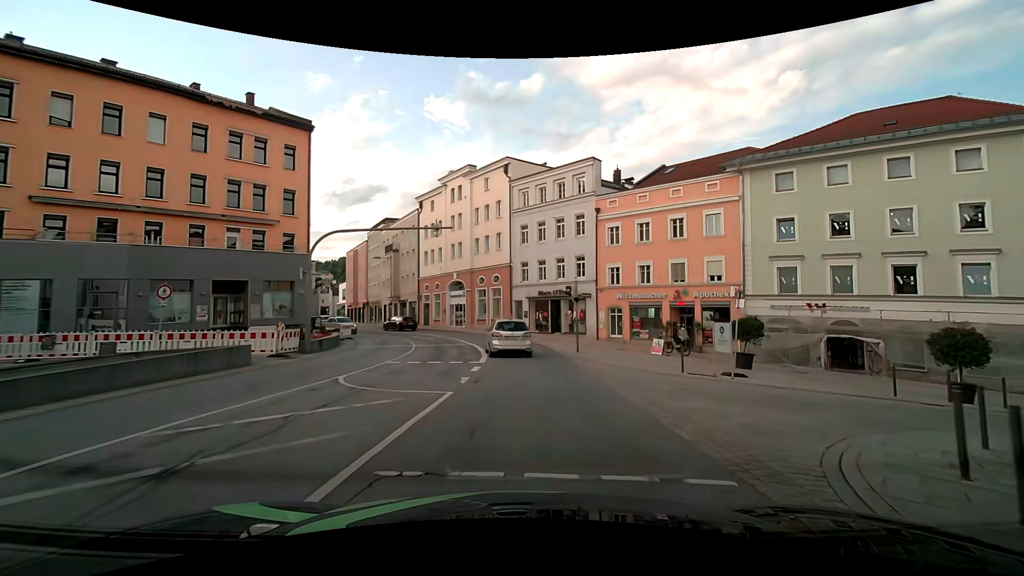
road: primary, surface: asphalt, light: Day
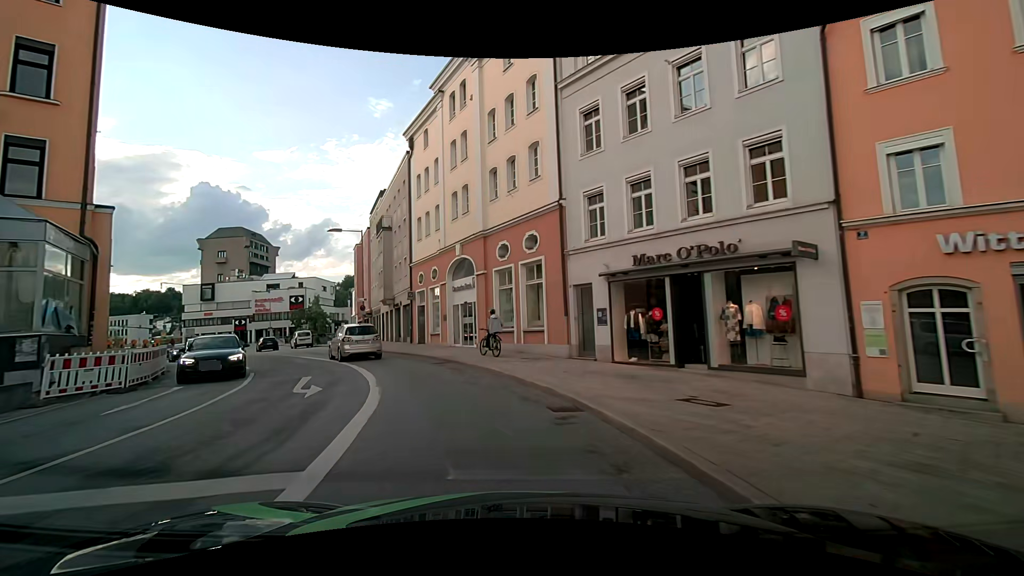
(0.0, +25.2) m; -7°
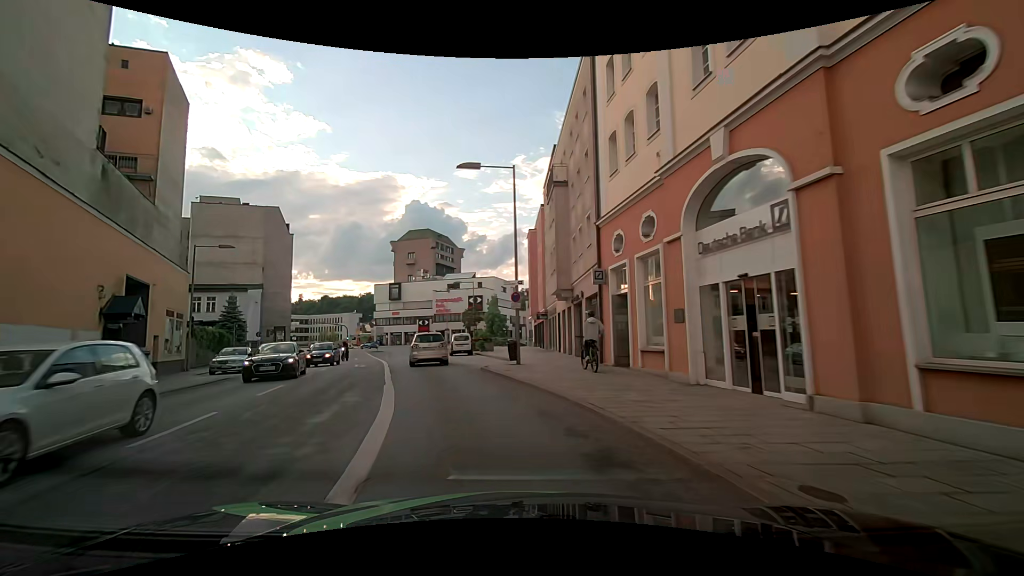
(-2.9, +15.7) m; -22°
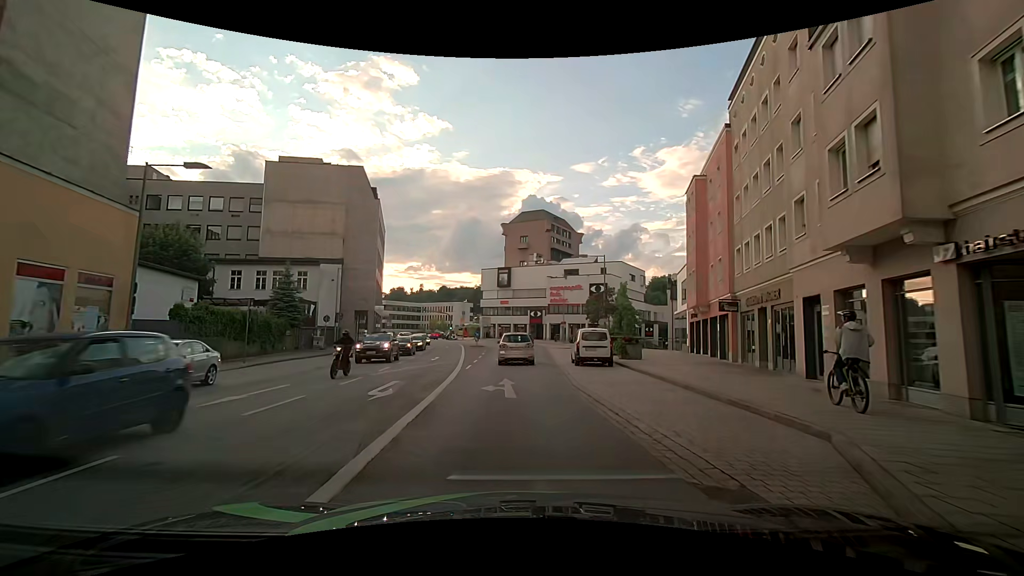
(-2.3, +16.8) m; -12°
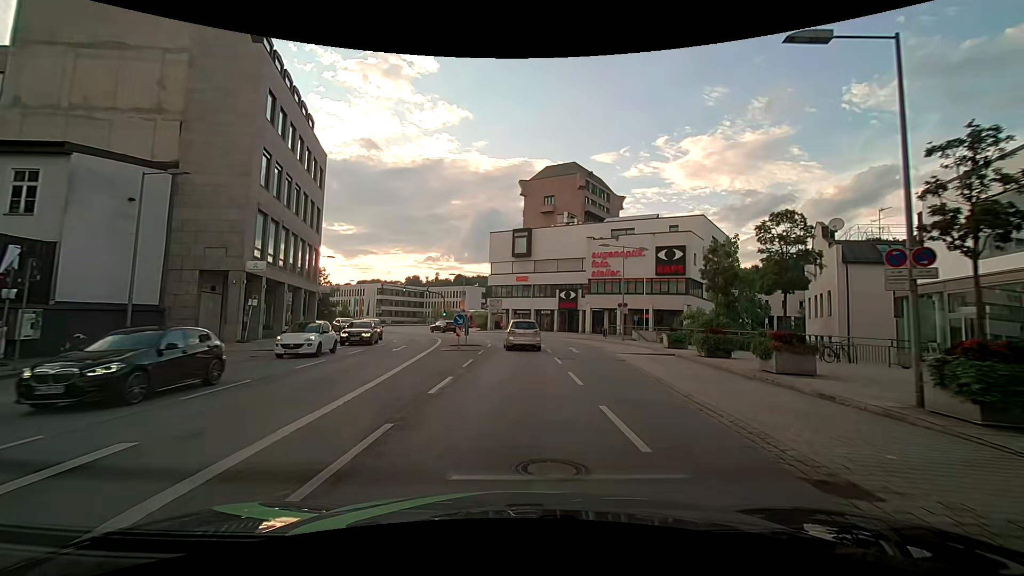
(-0.9, +29.4) m; 0°
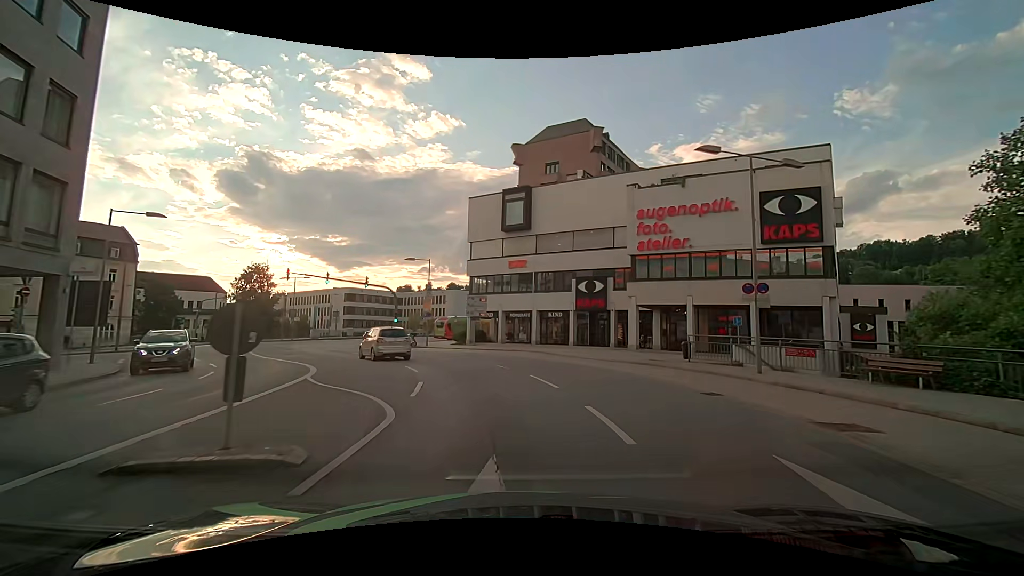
(-0.6, +23.7) m; -1°
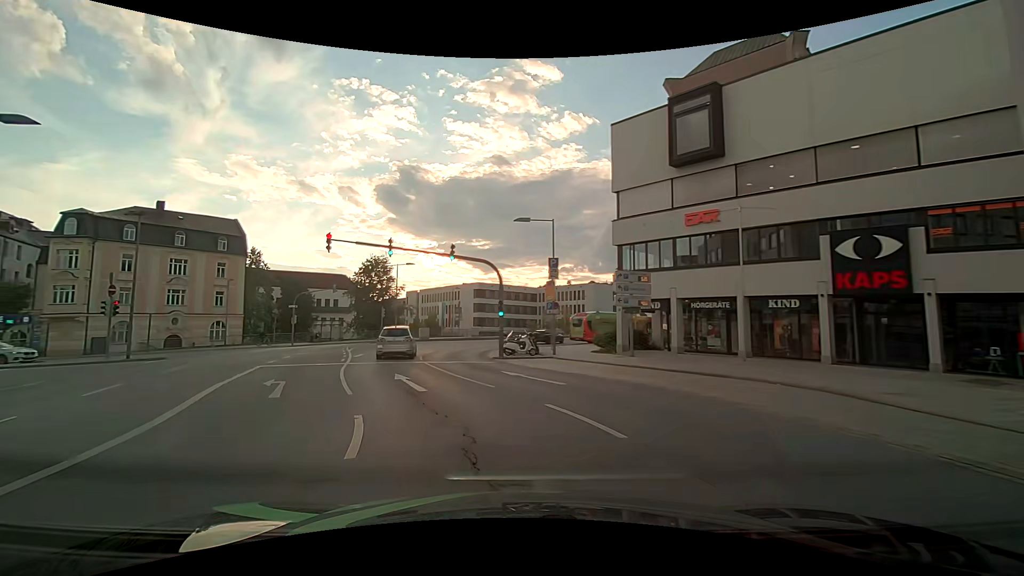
(-1.5, +16.8) m; -16°
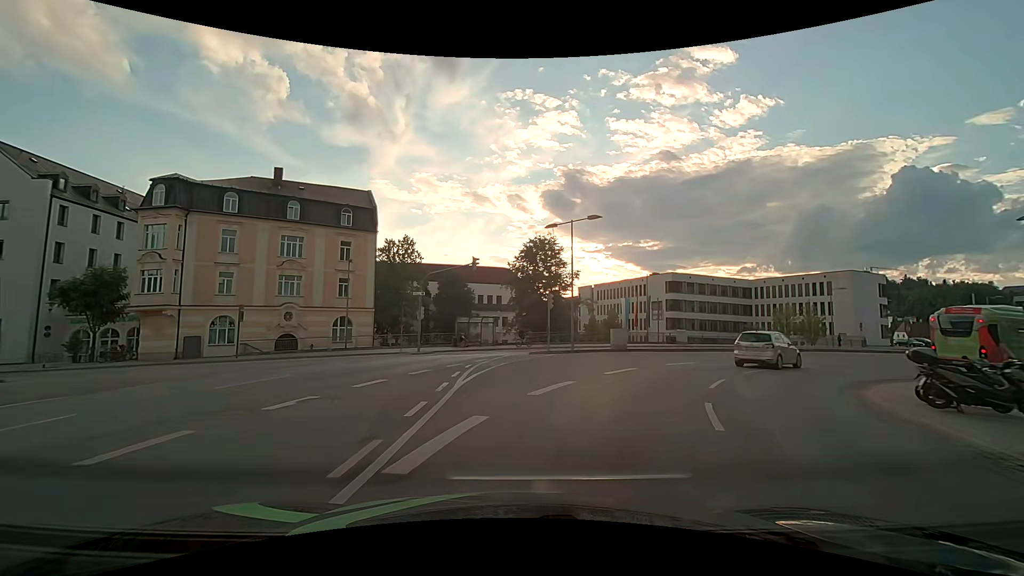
(-5.3, +21.7) m; -19°
(0, +10) (+3, +20) (+9, +28) (+17, +33) (+26, +38) (+35, +42) (+44, +46) (+53, +50) (+63, +53) (+72, +57) m
